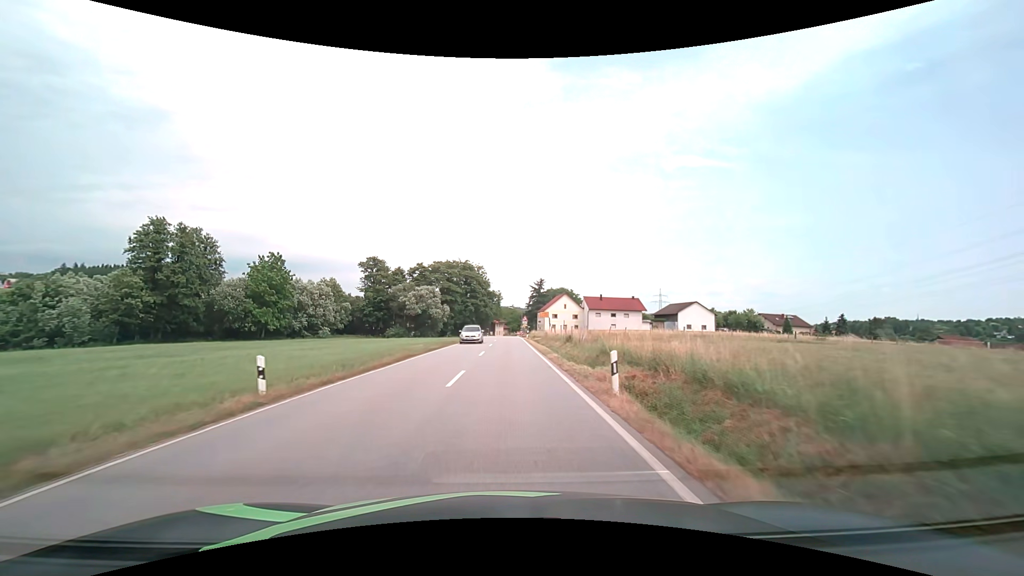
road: secondary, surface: asphalt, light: Day
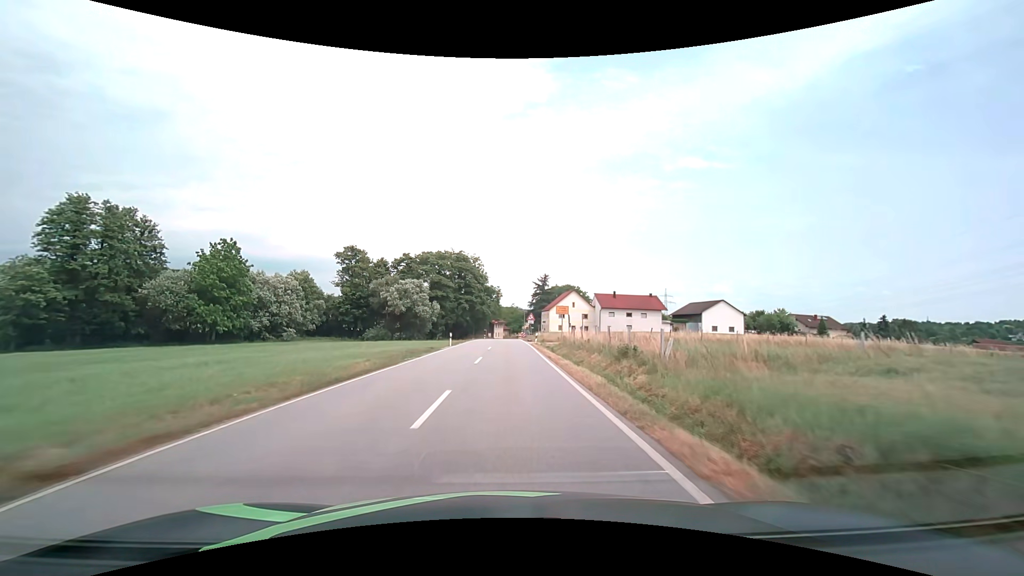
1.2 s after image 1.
(0.0, +16.4) m; 0°
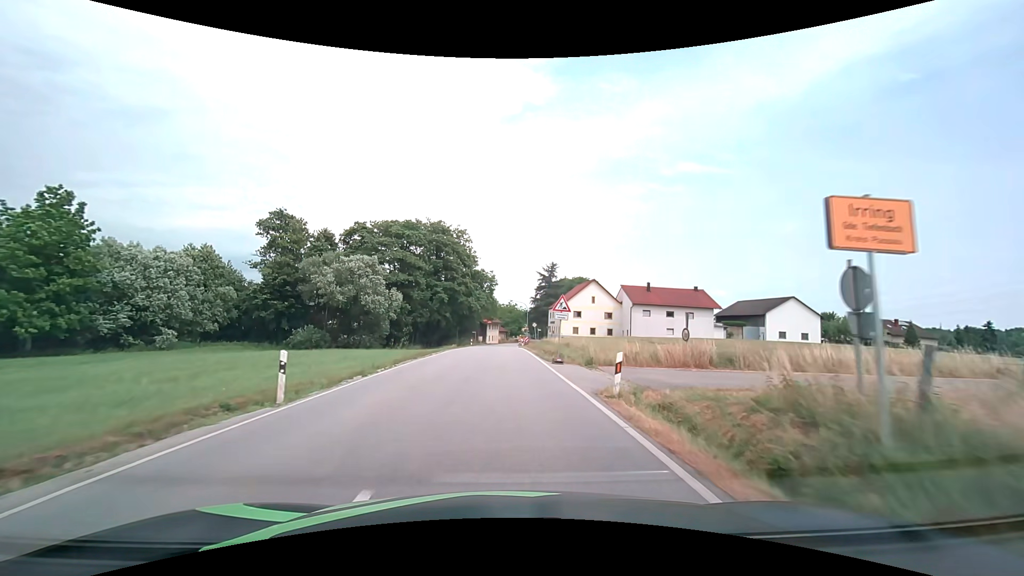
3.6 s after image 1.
(+0.1, +30.5) m; 0°
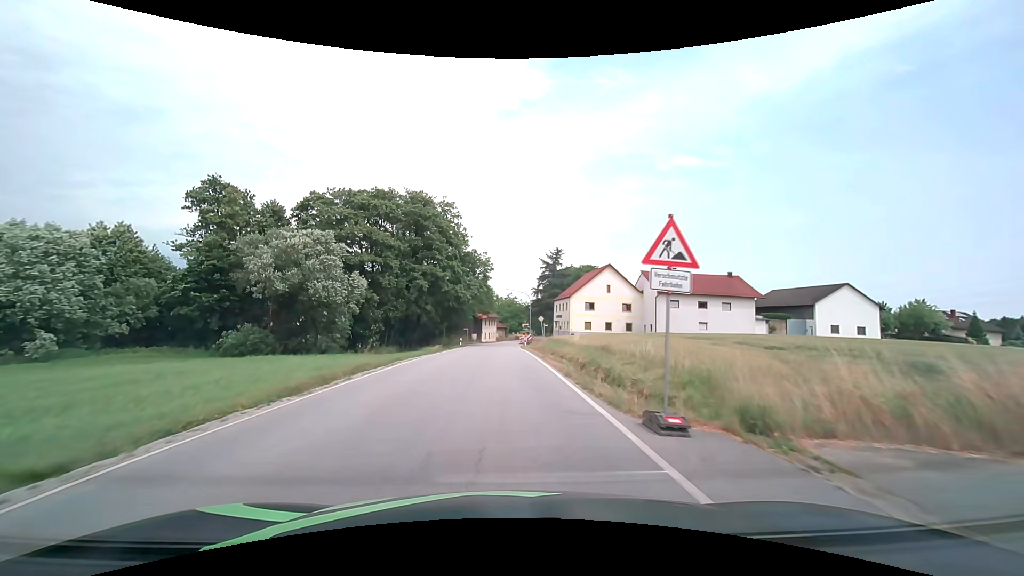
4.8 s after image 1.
(+0.1, +14.7) m; +1°
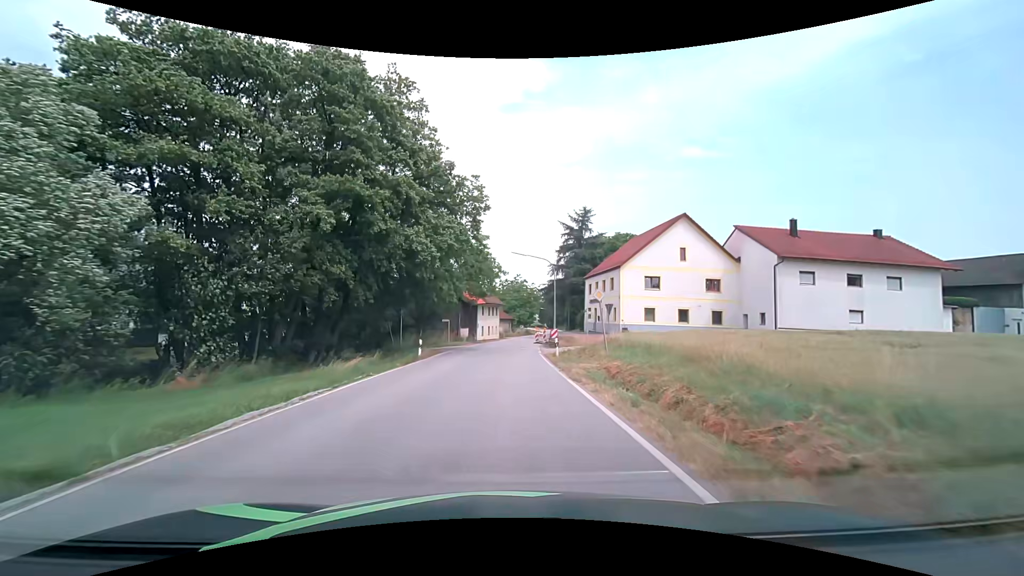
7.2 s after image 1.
(-0.4, +29.1) m; -1°
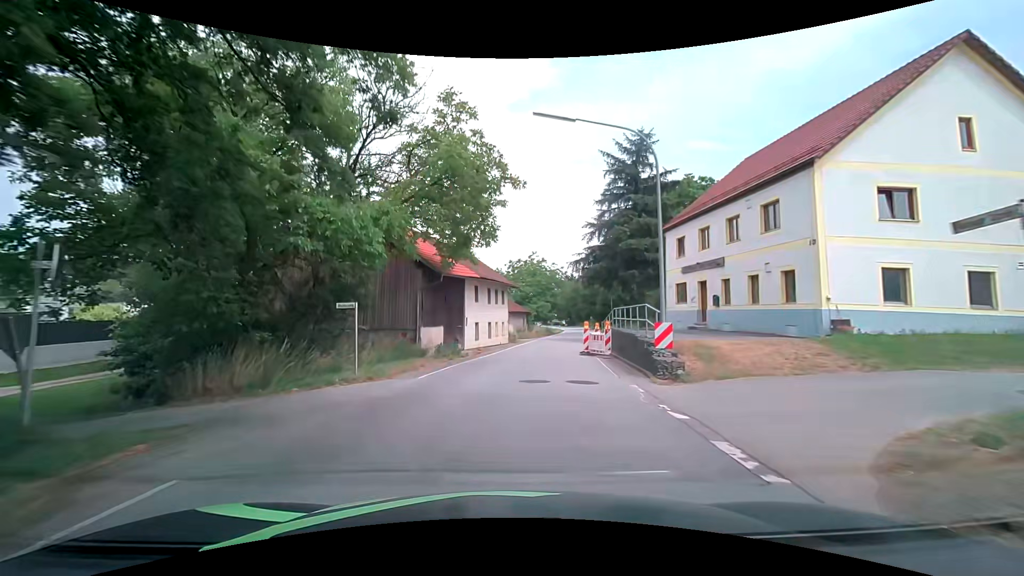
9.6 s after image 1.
(-0.2, +27.2) m; -1°
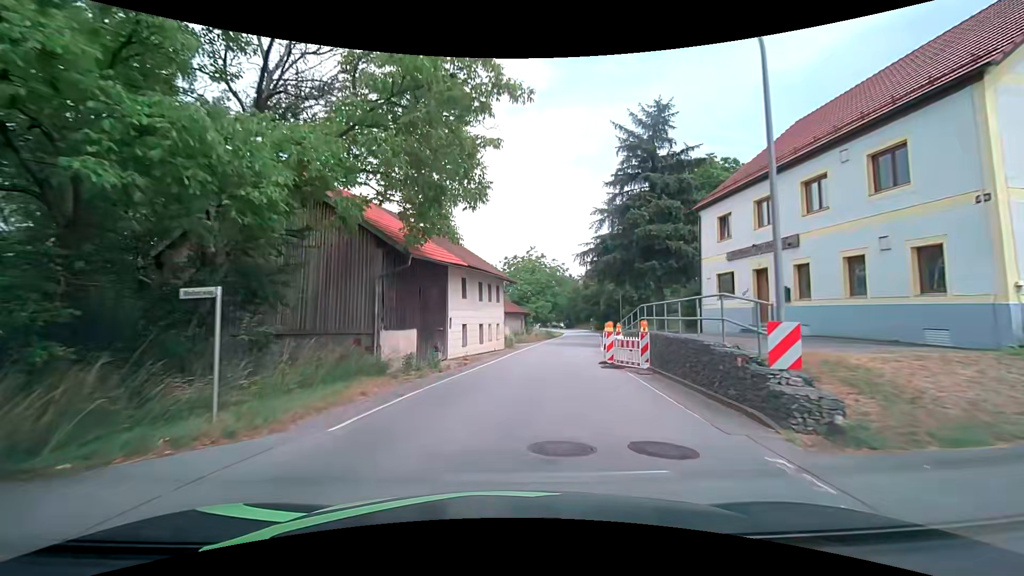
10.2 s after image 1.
(0.0, +6.5) m; +1°
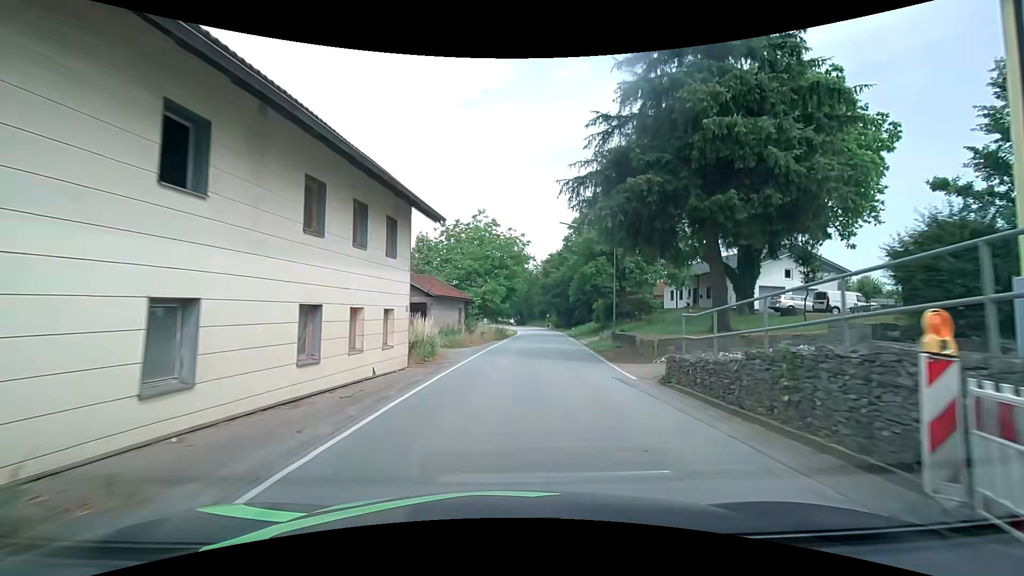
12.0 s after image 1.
(+0.8, +18.7) m; +6°
(0, +10) (+1, +20) (+3, +30) (+4, +40) (+5, +50) (+5, +60) (+6, +70) (+6, +80) (+5, +90) (+4, +100) m
